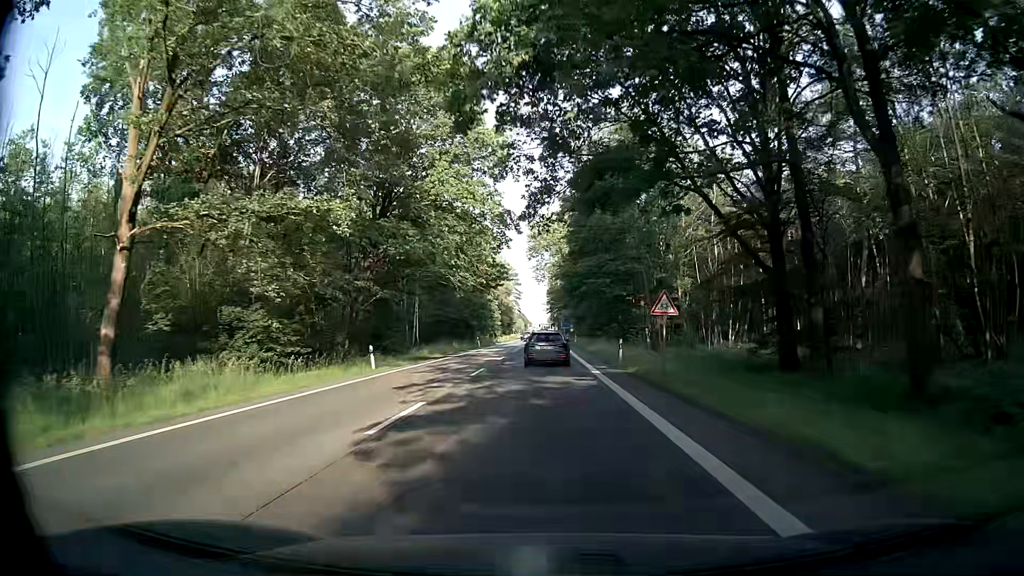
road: secondary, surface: asphalt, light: Day
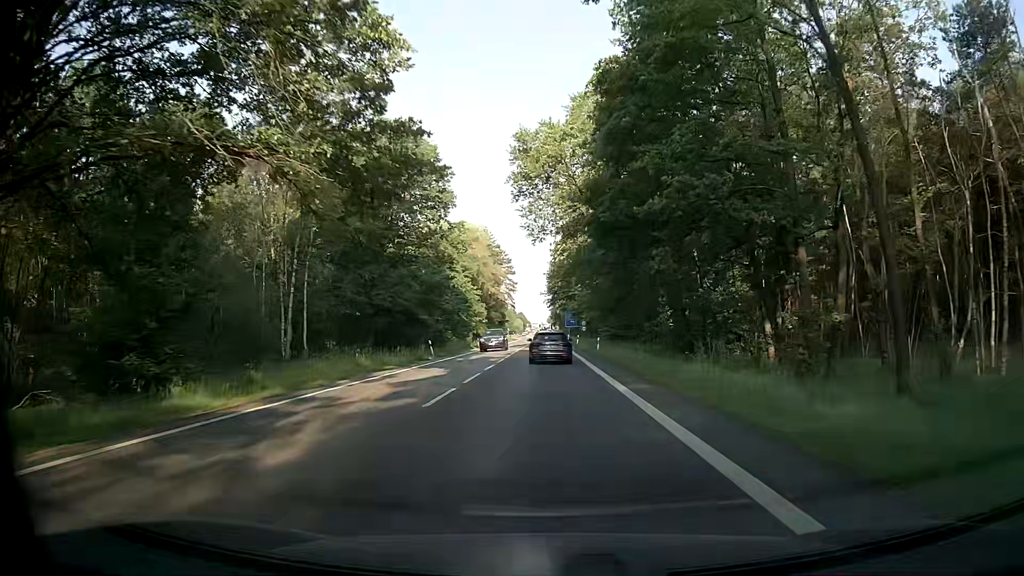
(0.0, +33.8) m; 0°
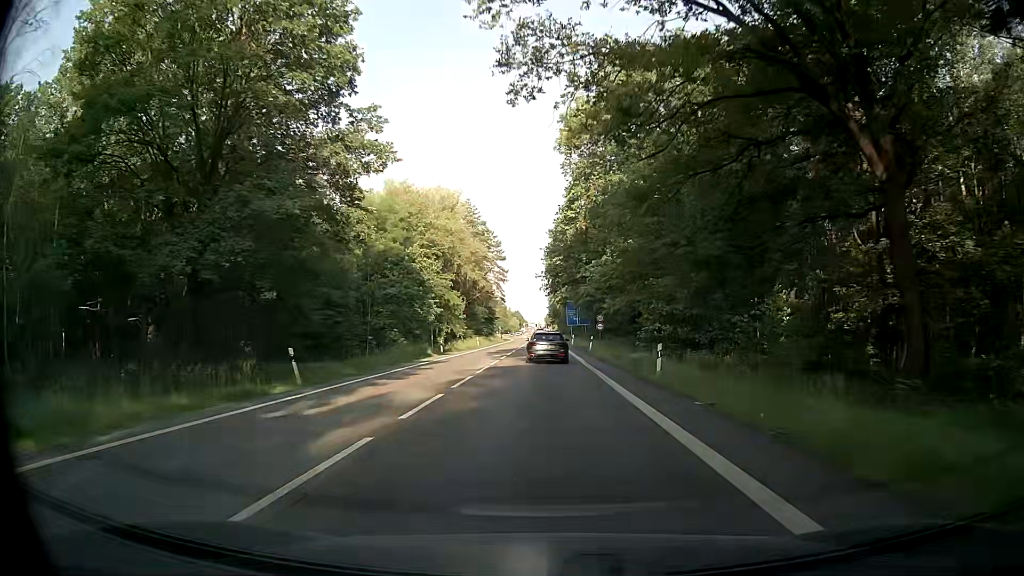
(0.0, +26.0) m; 0°
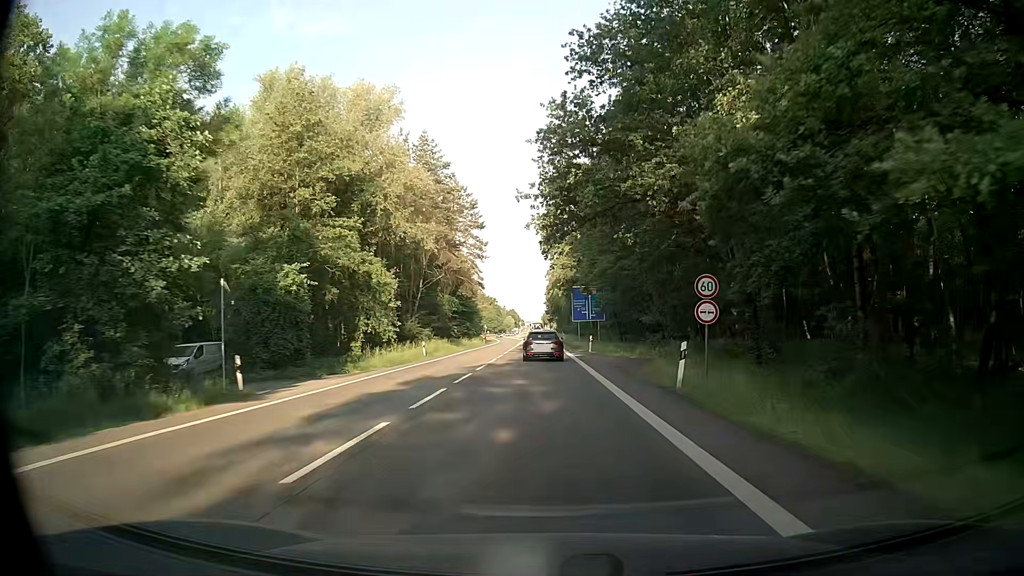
(+0.3, +34.9) m; +1°
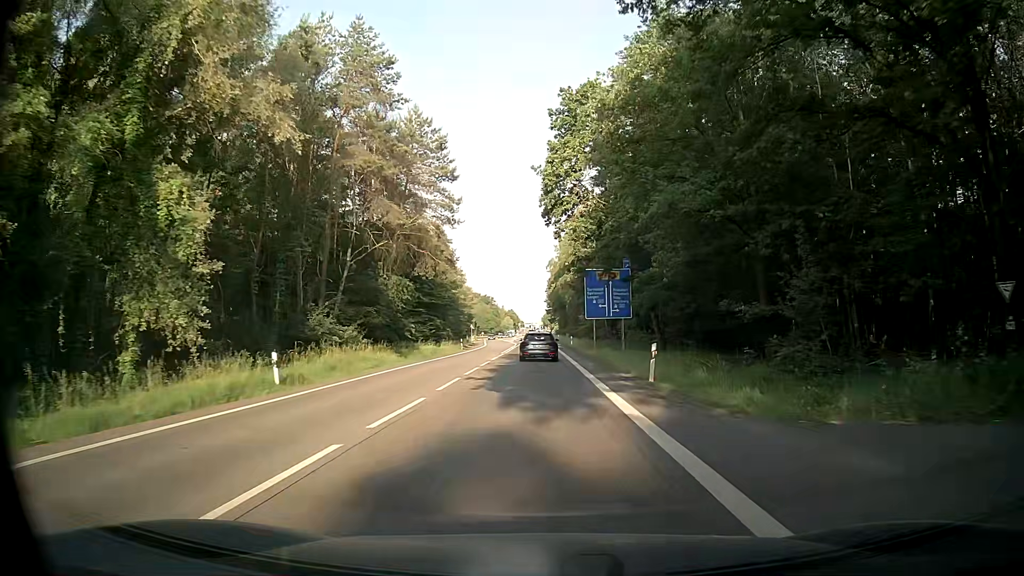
(-0.3, +26.2) m; 0°
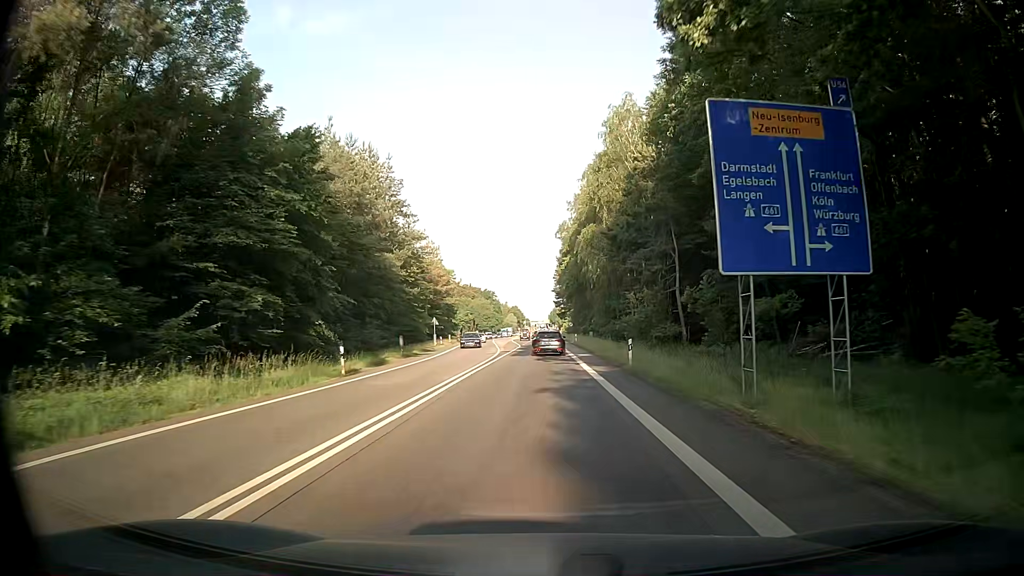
(-0.4, +43.9) m; -1°
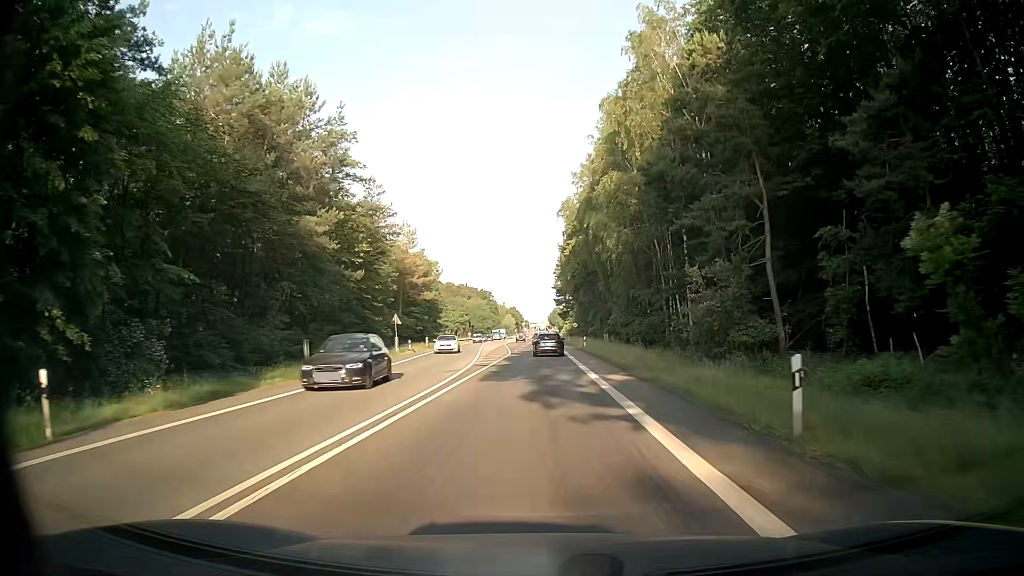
(+0.1, +17.8) m; 0°
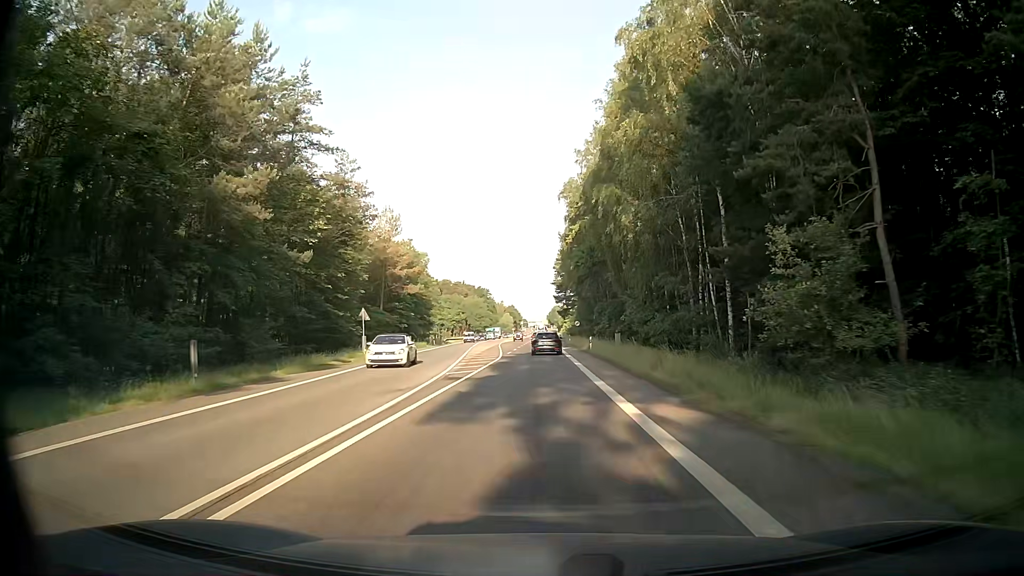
(0.0, +9.0) m; -1°
(0, +10) (0, +20) (0, +30) (0, +40) (+1, +50) (+1, +60) (+1, +70) (+1, +80) (+1, +90) (+1, +100) m
